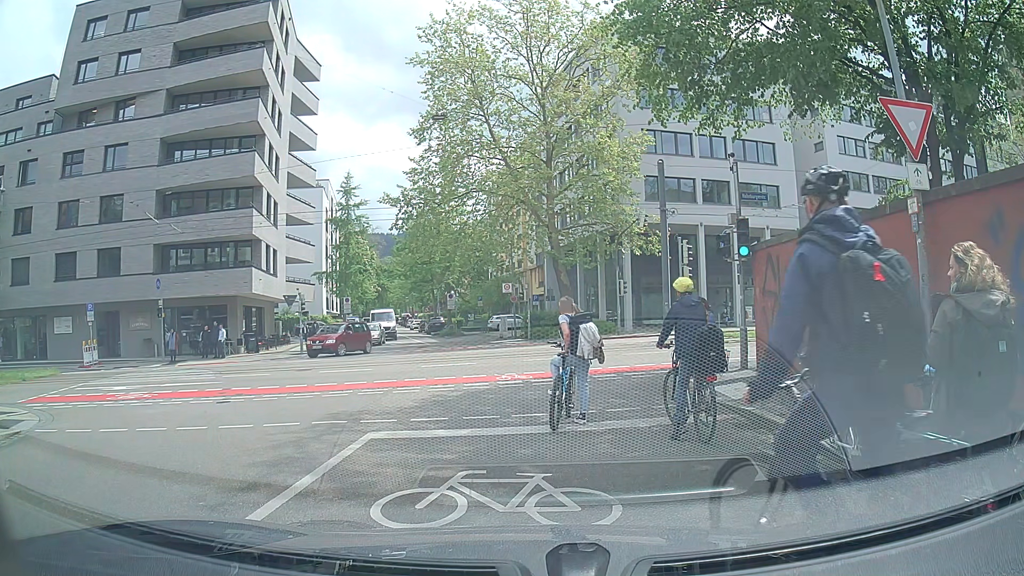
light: Day
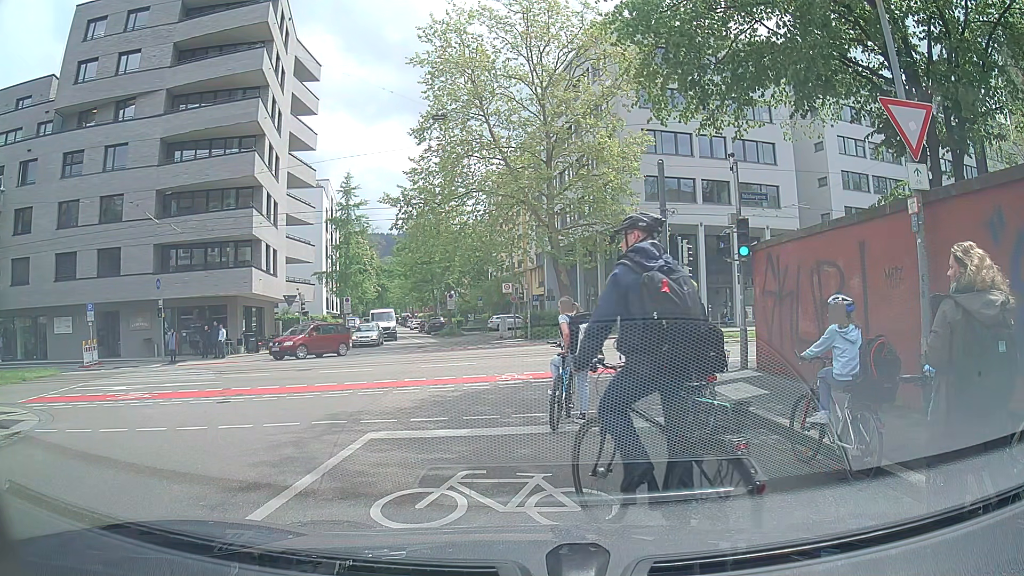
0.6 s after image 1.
(0.0, 0.0) m; 0°
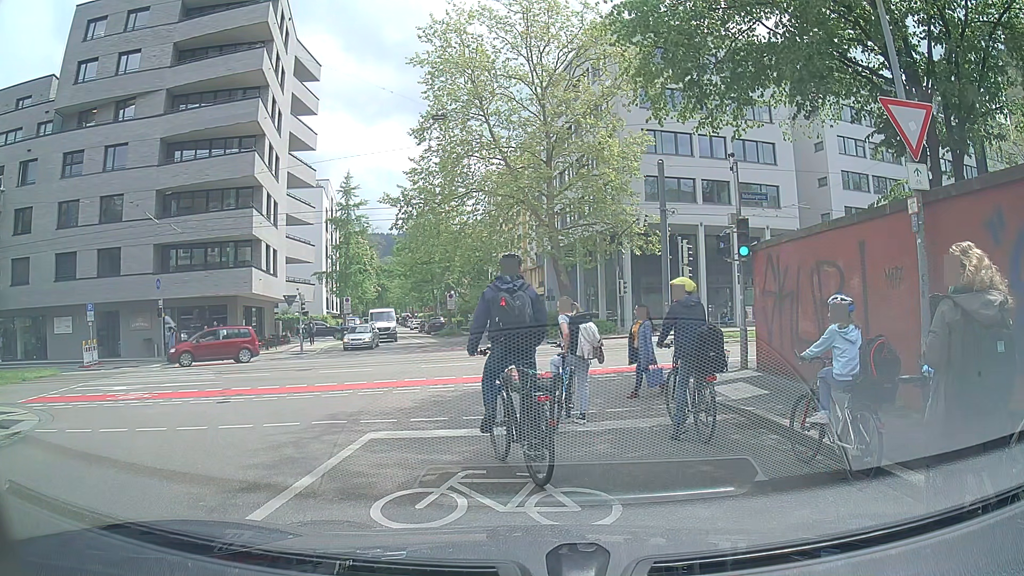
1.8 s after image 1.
(0.0, 0.0) m; 0°
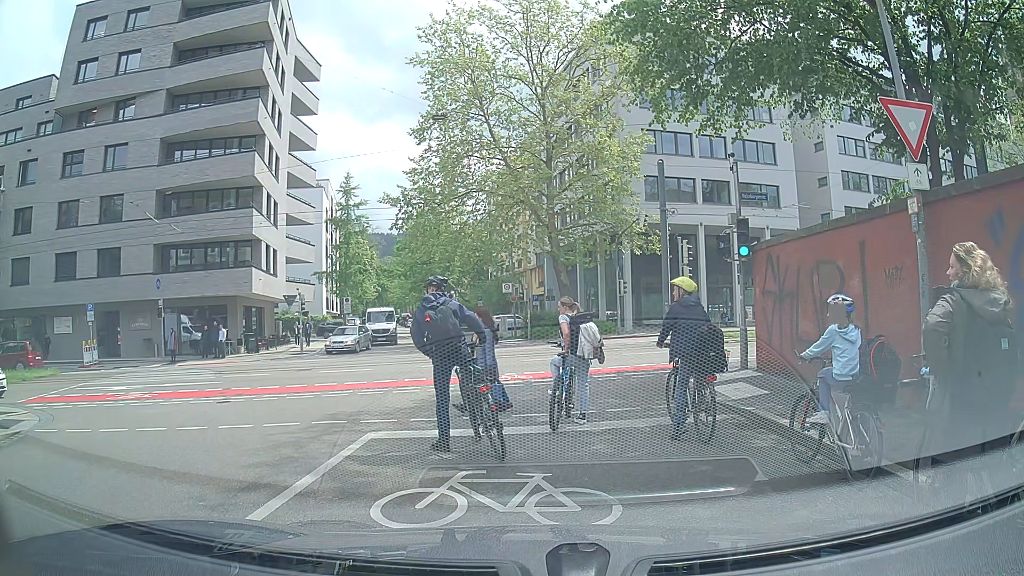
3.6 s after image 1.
(0.0, 0.0) m; 0°
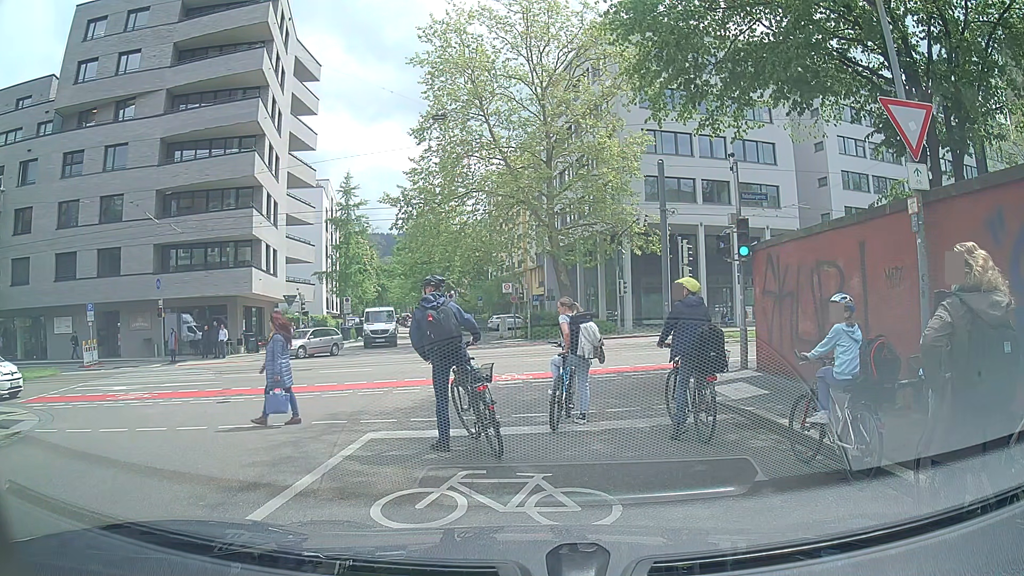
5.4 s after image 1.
(0.0, 0.0) m; 0°
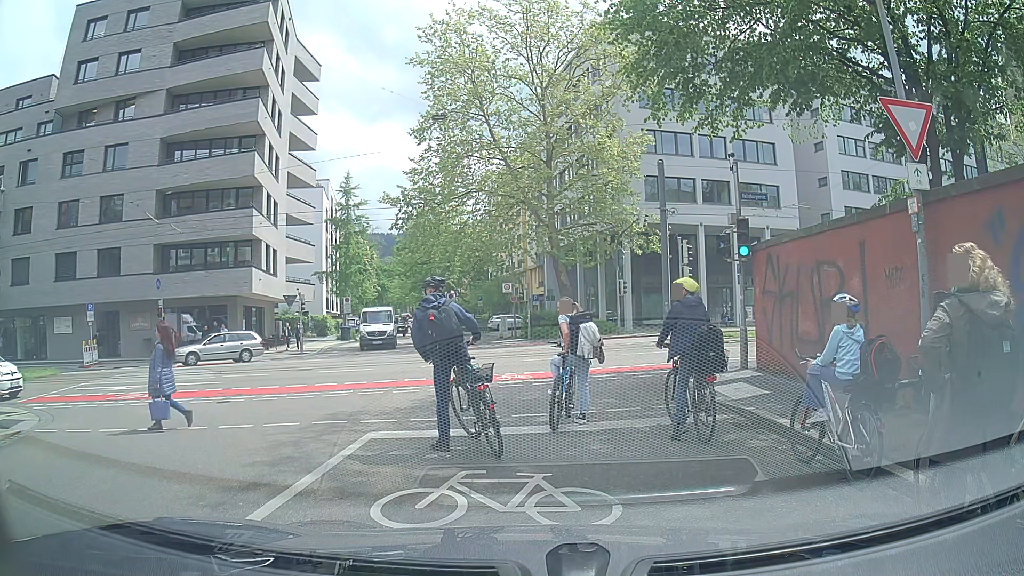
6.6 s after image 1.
(0.0, 0.0) m; 0°
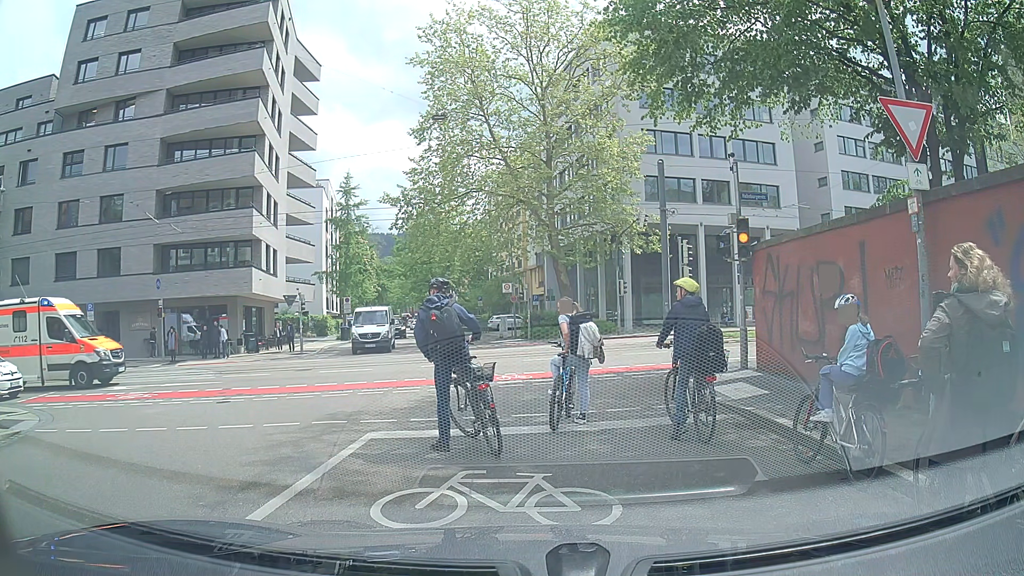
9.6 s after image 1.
(0.0, 0.0) m; 0°
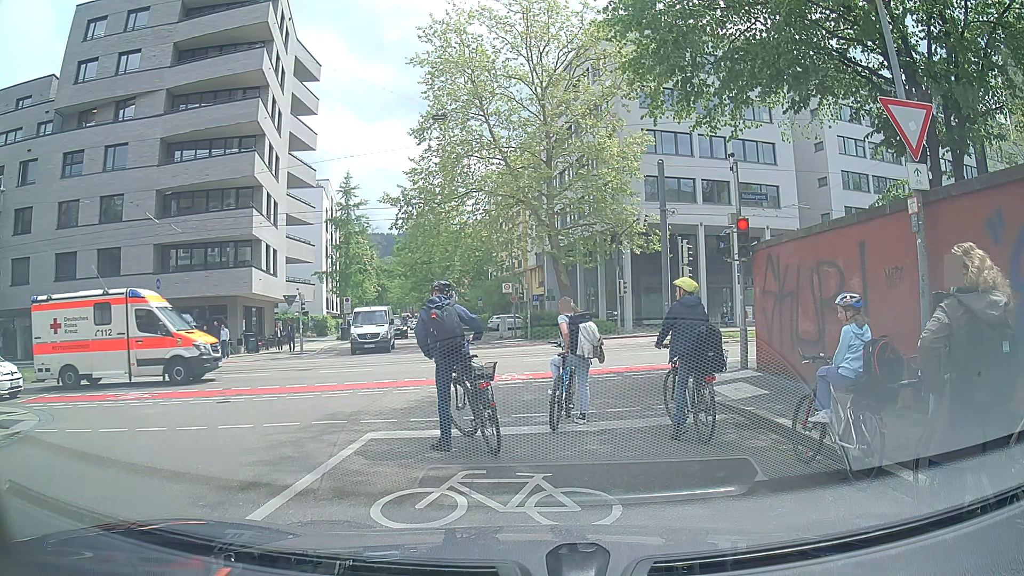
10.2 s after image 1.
(0.0, 0.0) m; 0°
